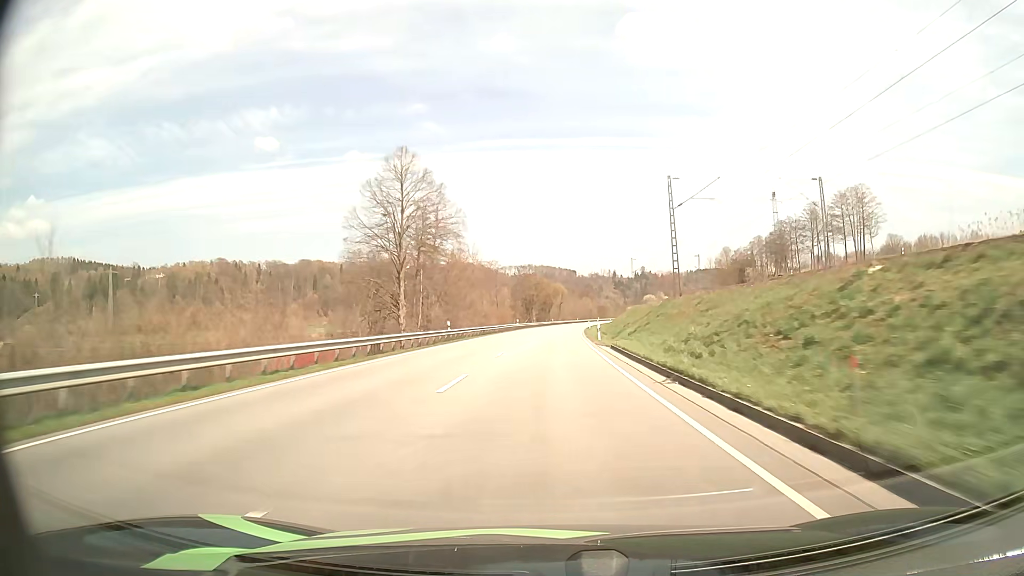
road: primary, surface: asphalt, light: Day
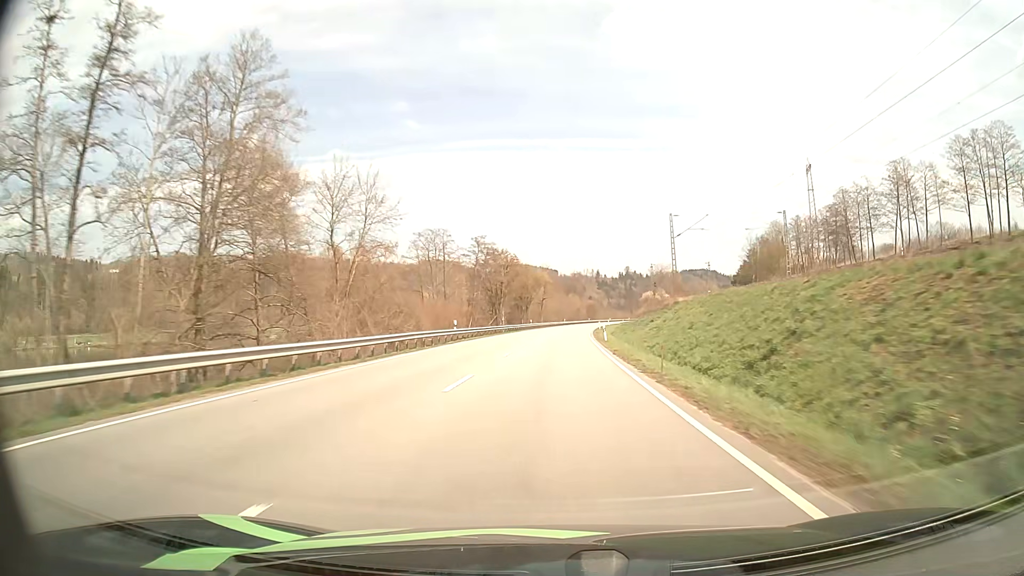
(+0.5, +48.1) m; +2°
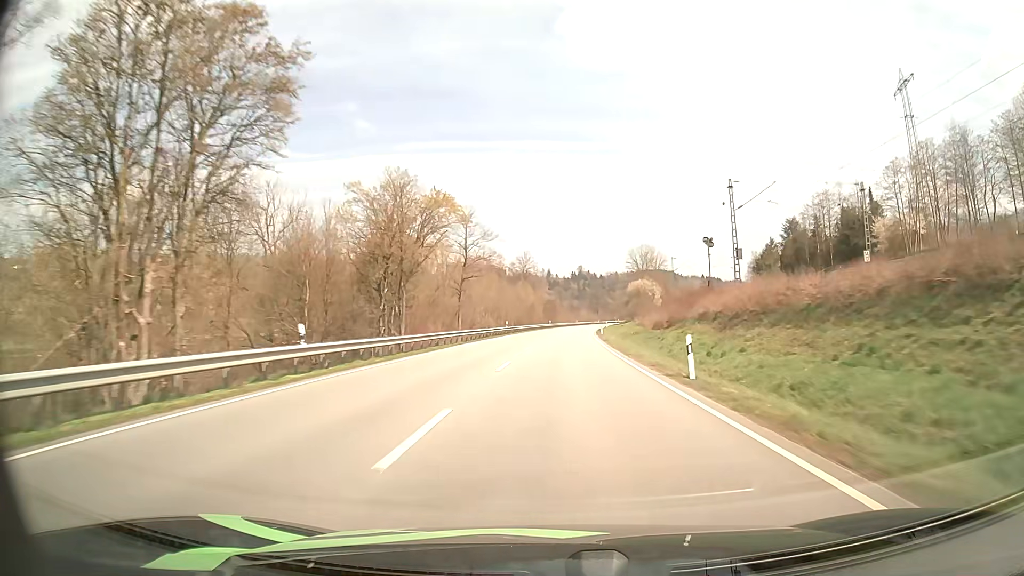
(+2.5, +78.9) m; +4°
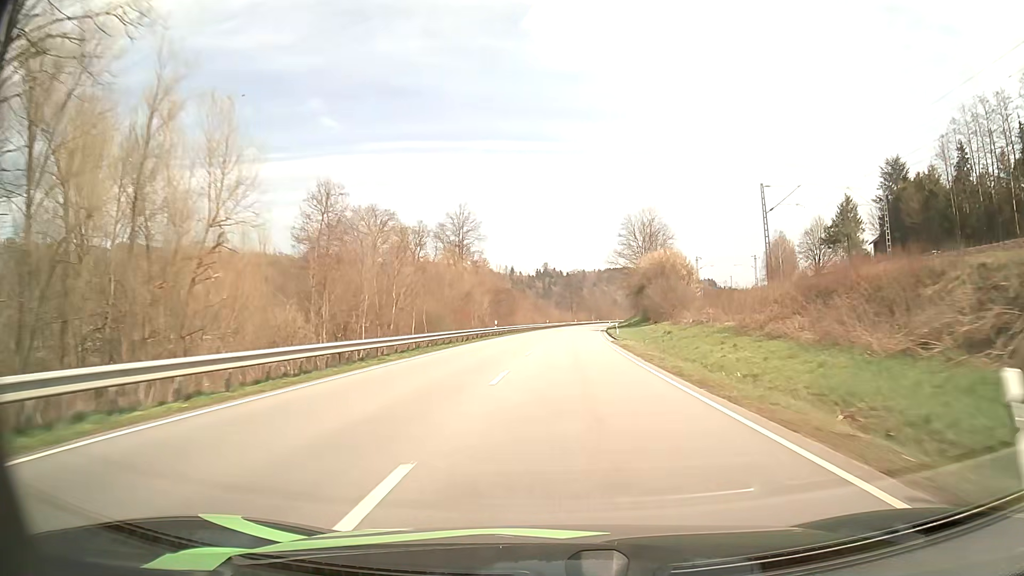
(+1.8, +64.4) m; +3°
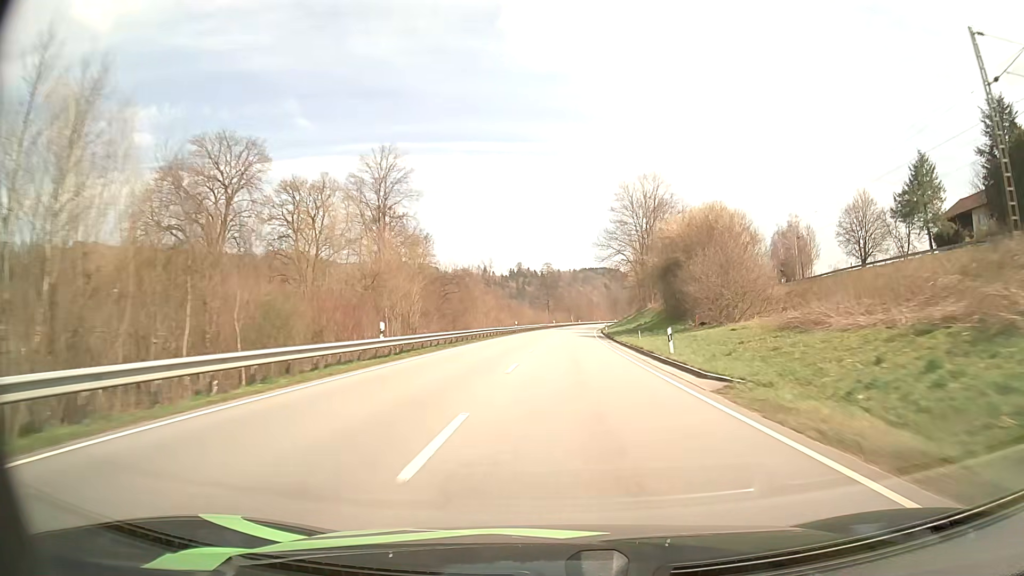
(+0.6, +32.8) m; +2°
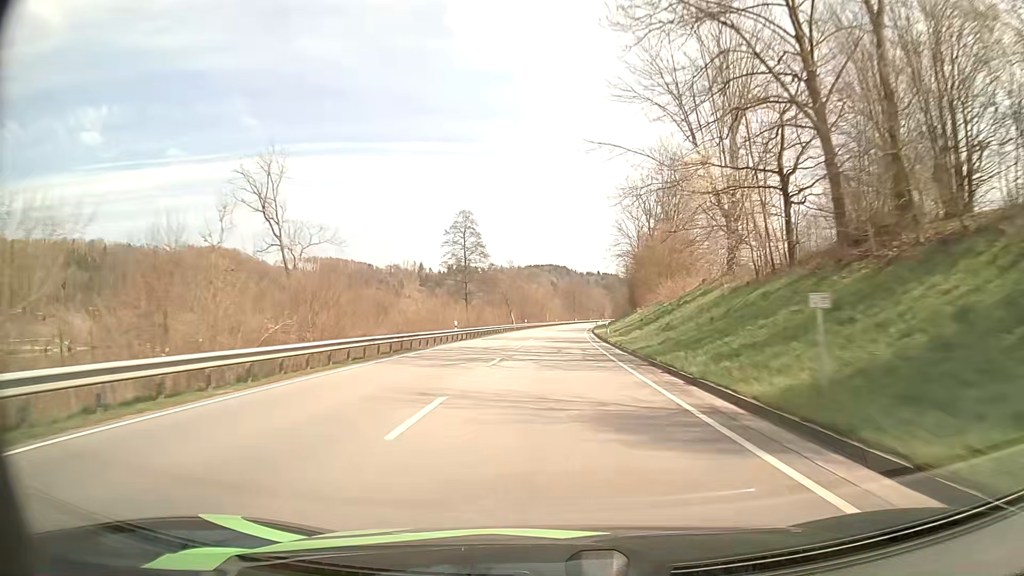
(+3.5, +82.7) m; +5°
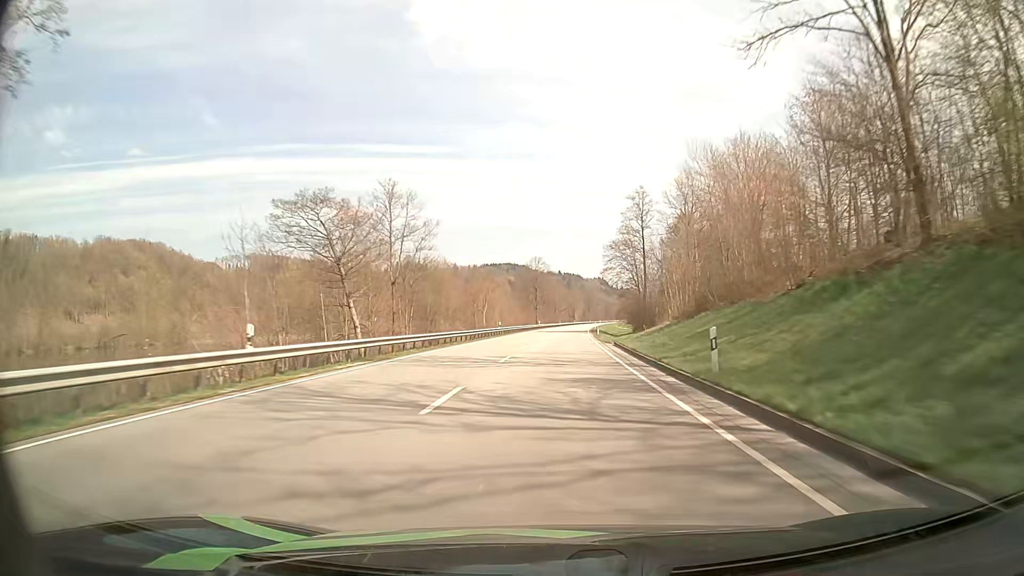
(+2.9, +82.5) m; +4°
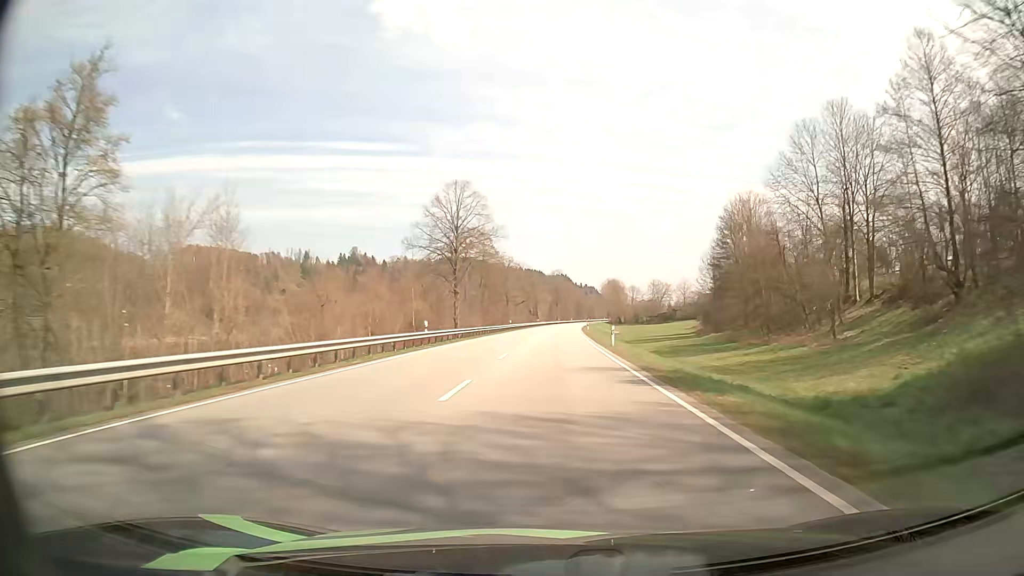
(+2.6, +83.0) m; +3°
(0, +10) (0, +20) (0, +30) (0, +40) (0, +50) (+1, +60) (+1, +70) (+1, +80) (+2, +90) (+2, +100) m
